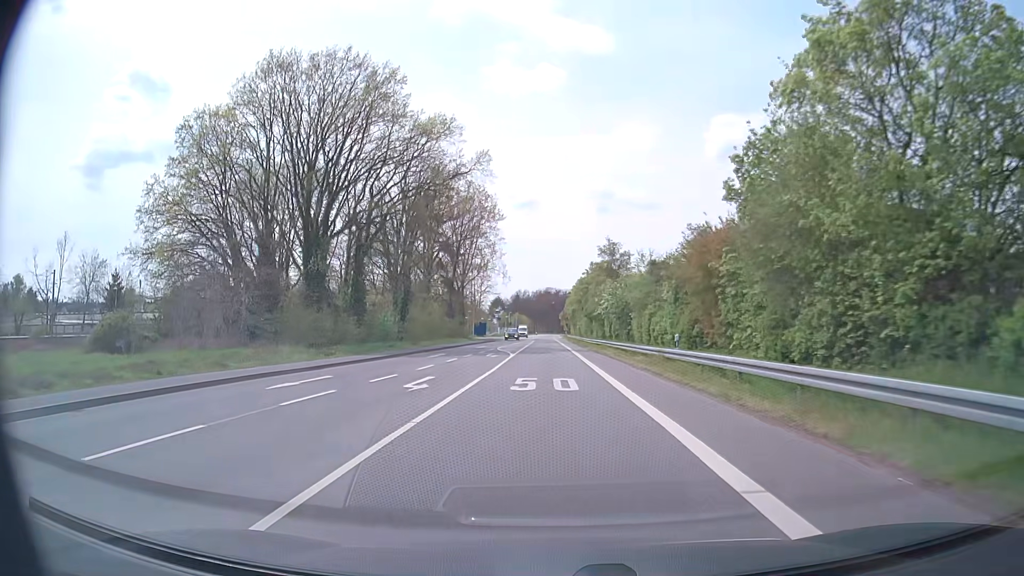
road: secondary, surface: asphalt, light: Day
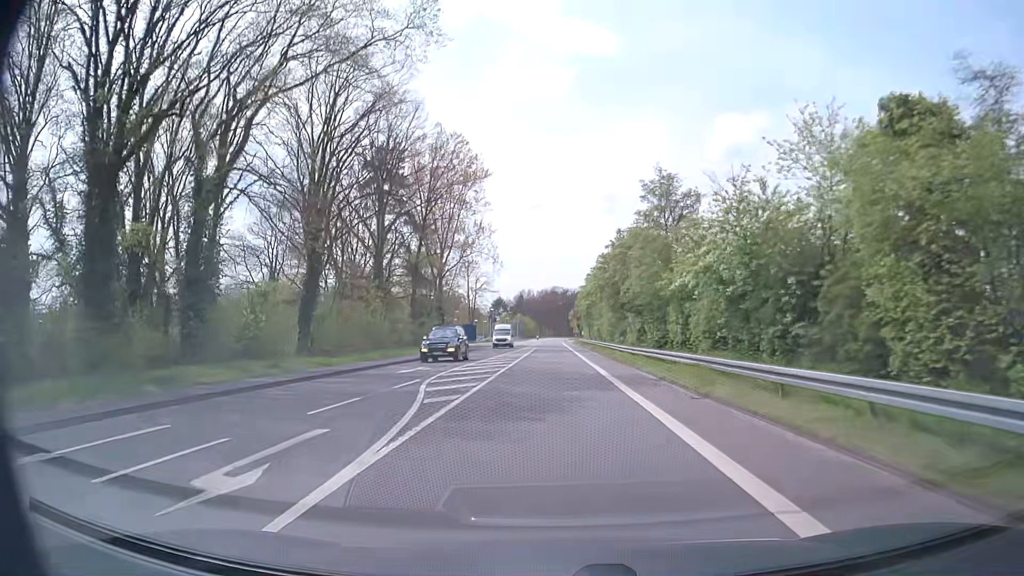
(-0.4, +30.7) m; -1°
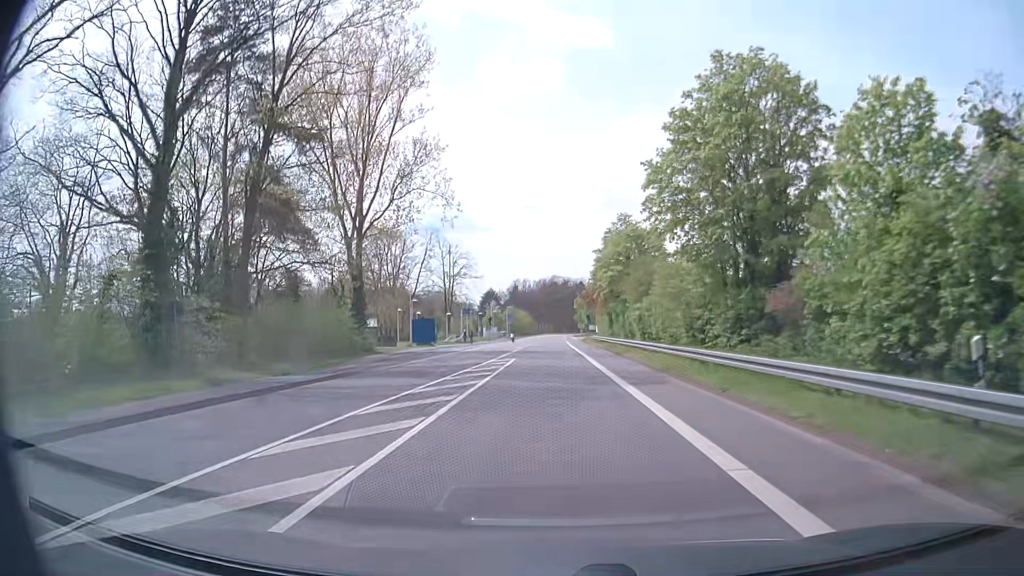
(-0.1, +38.8) m; 0°
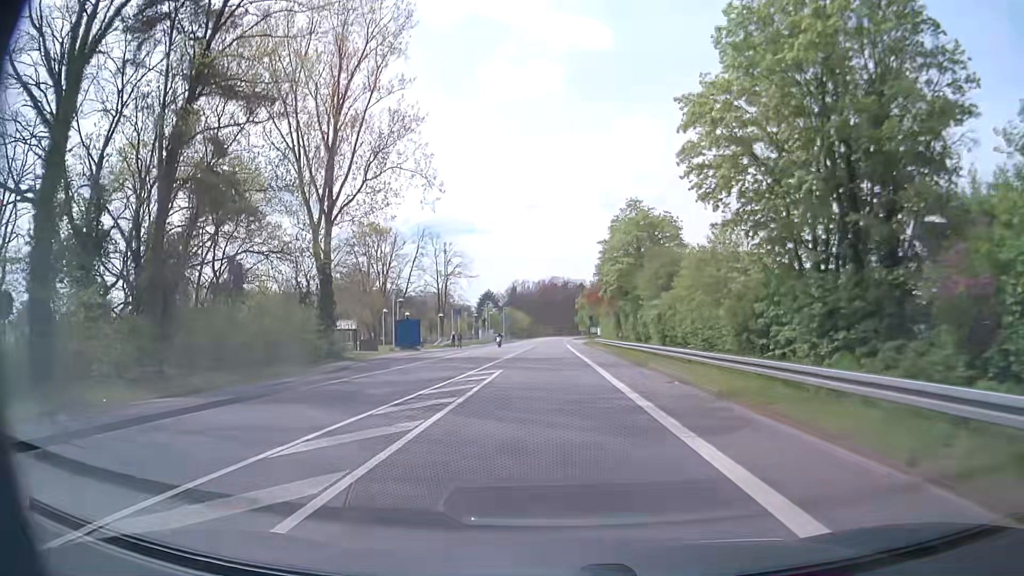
(0.0, +7.8) m; 0°
